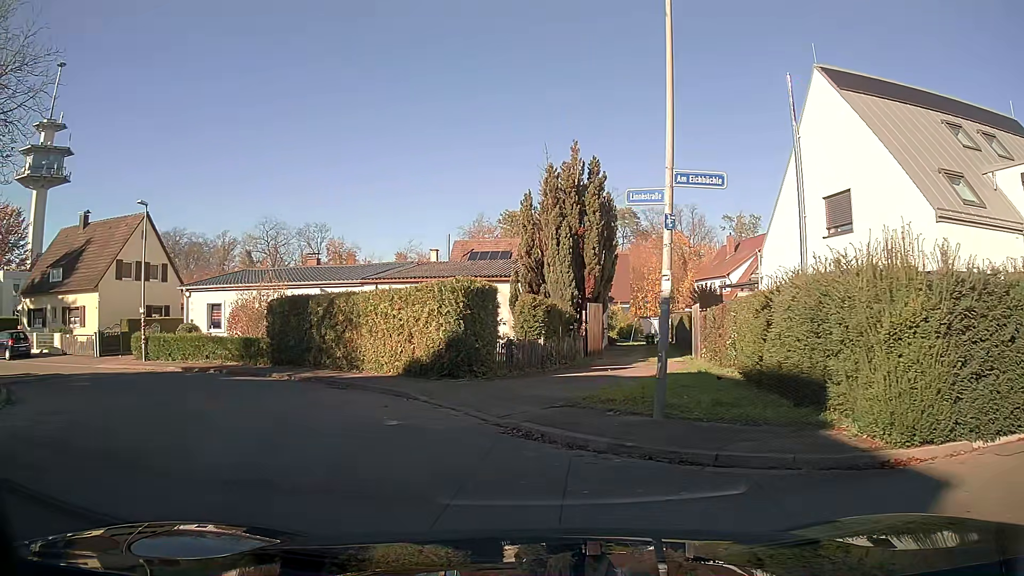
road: residential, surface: asphalt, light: Day
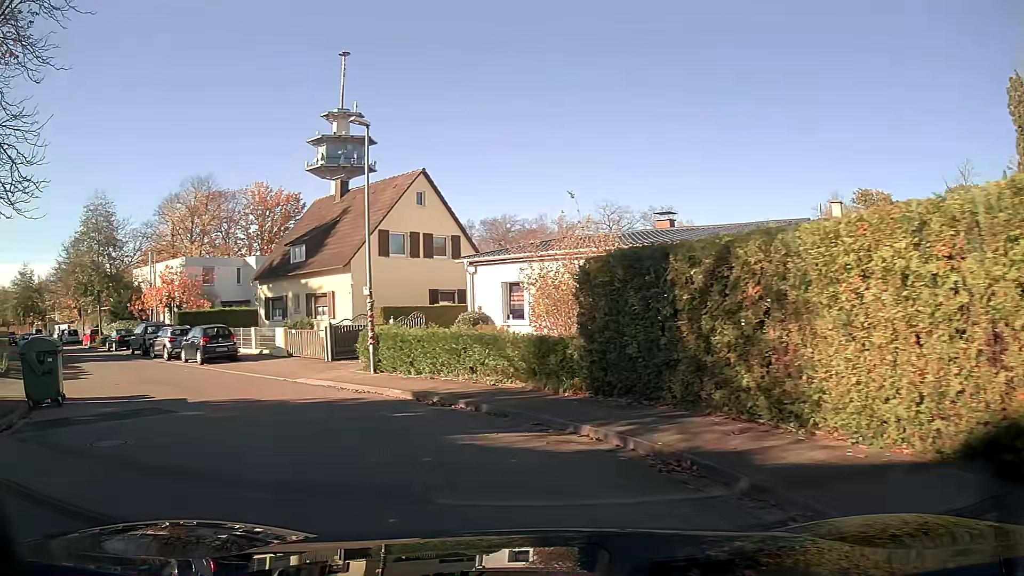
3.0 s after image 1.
(-3.1, +11.3) m; -31°
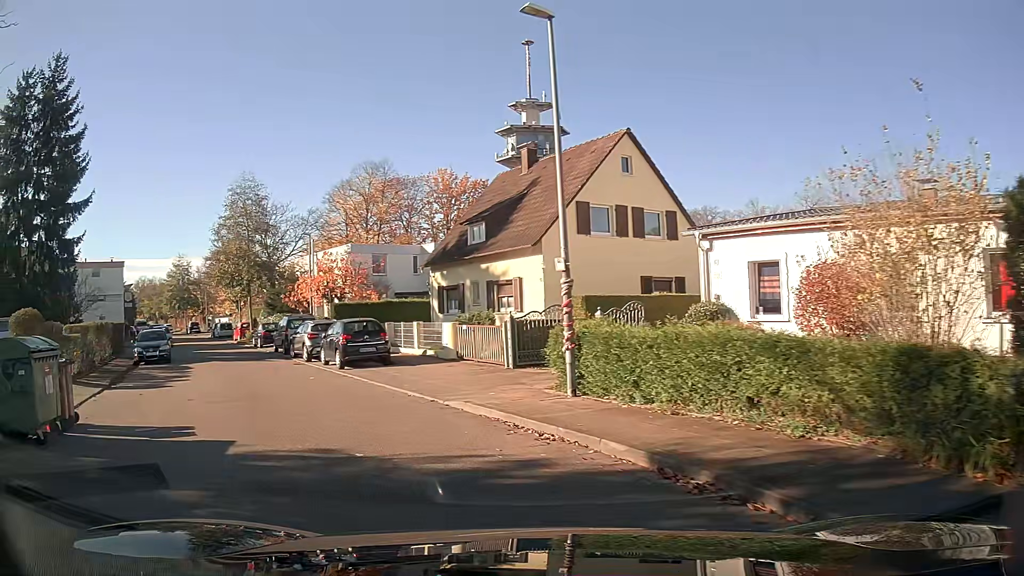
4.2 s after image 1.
(-0.9, +6.2) m; -17°
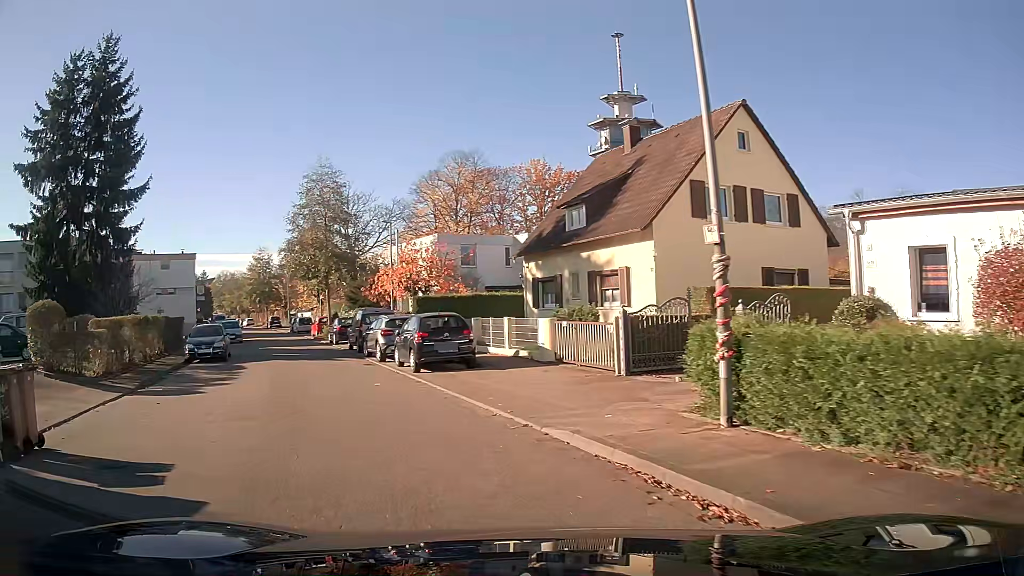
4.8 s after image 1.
(-0.2, +3.3) m; -8°
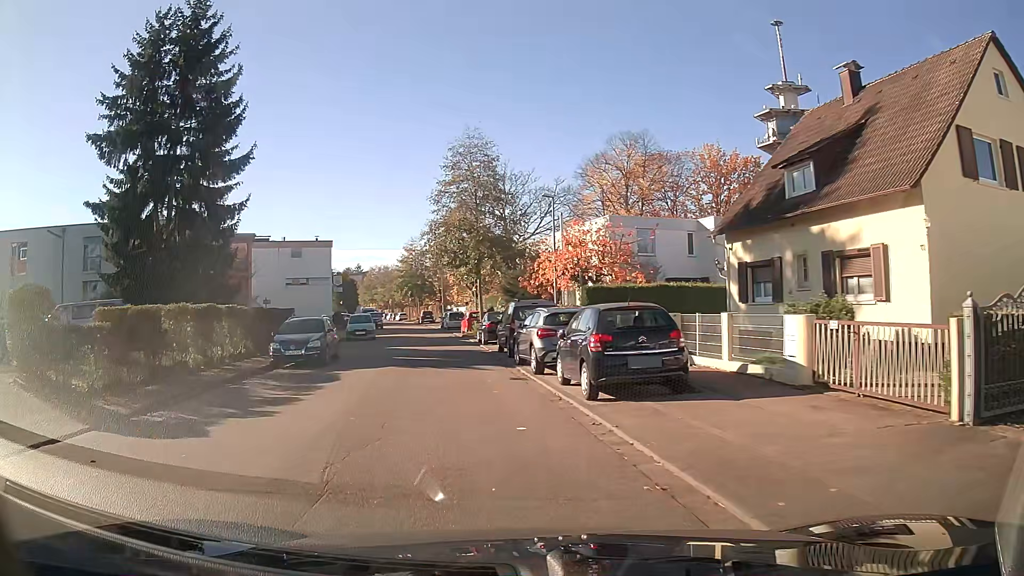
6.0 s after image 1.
(-0.8, +6.8) m; -12°
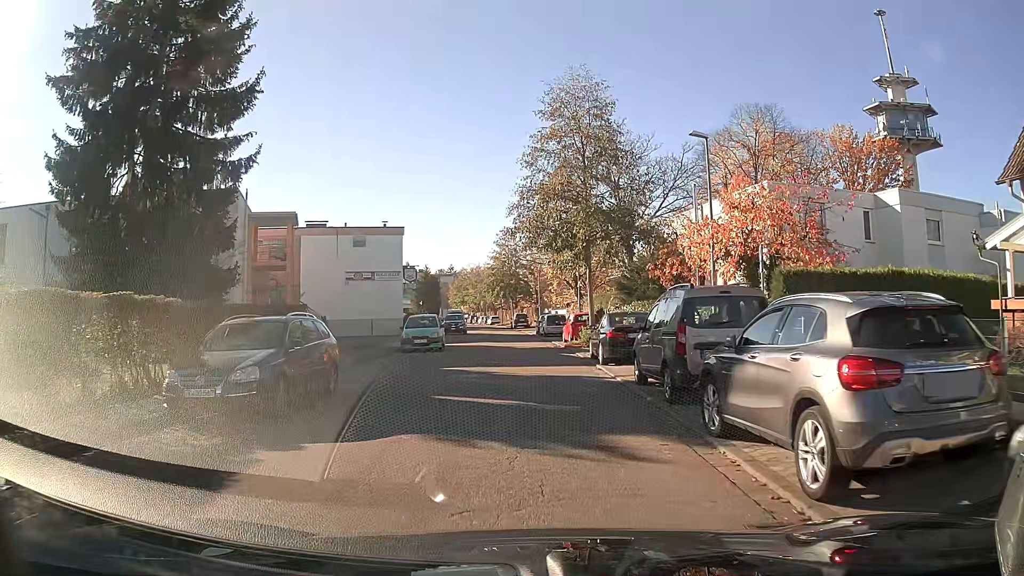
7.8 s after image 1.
(-0.8, +10.9) m; -6°
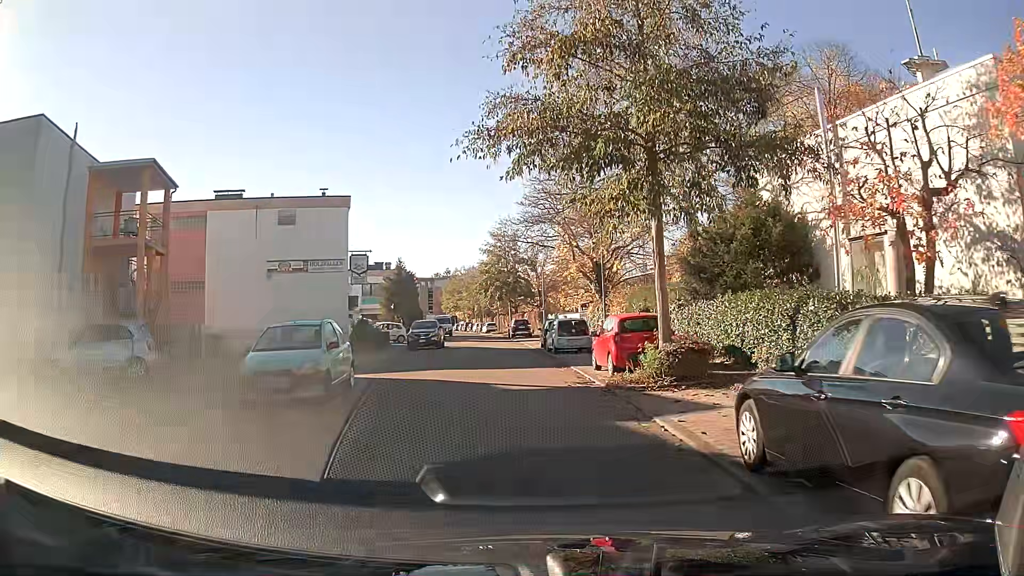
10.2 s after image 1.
(-0.1, +15.4) m; 0°
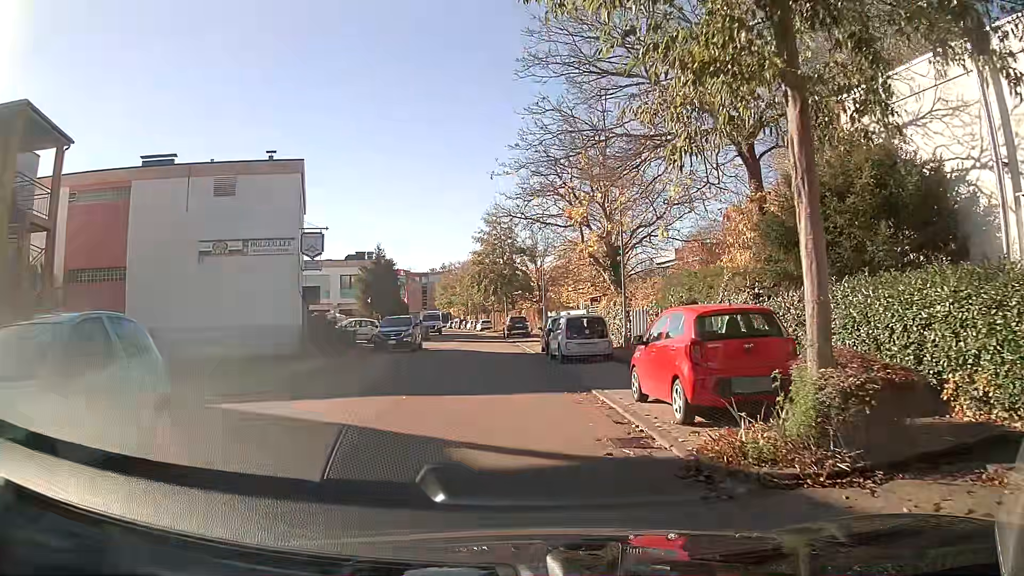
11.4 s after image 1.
(0.0, +7.4) m; 0°
